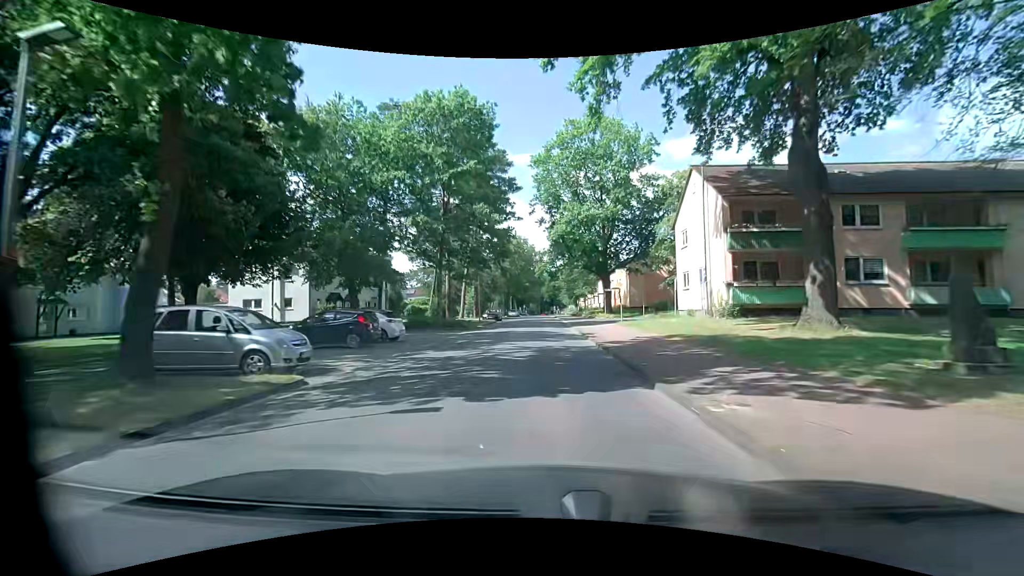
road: residential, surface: asphalt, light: Day
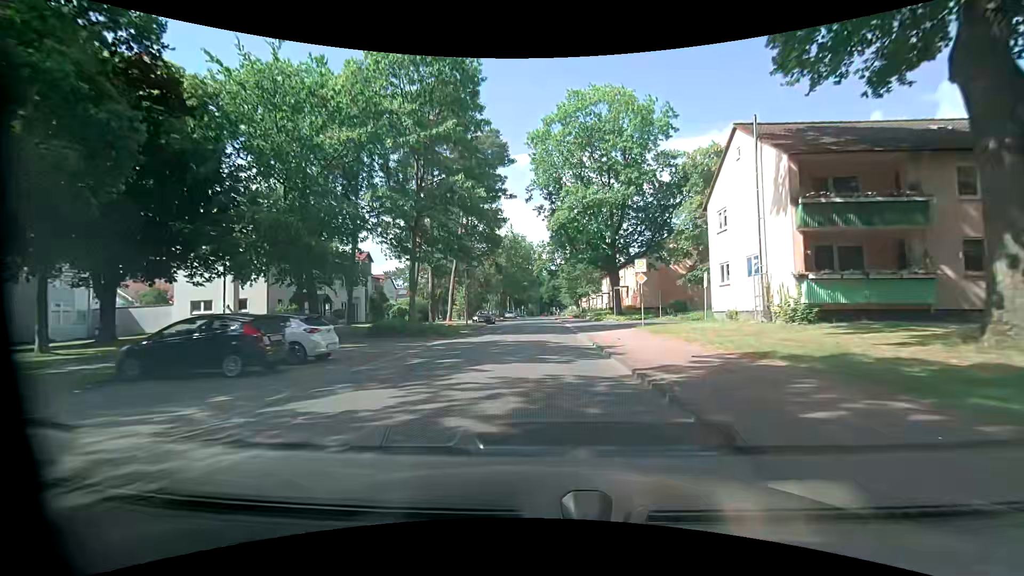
(0.0, +7.2) m; 0°
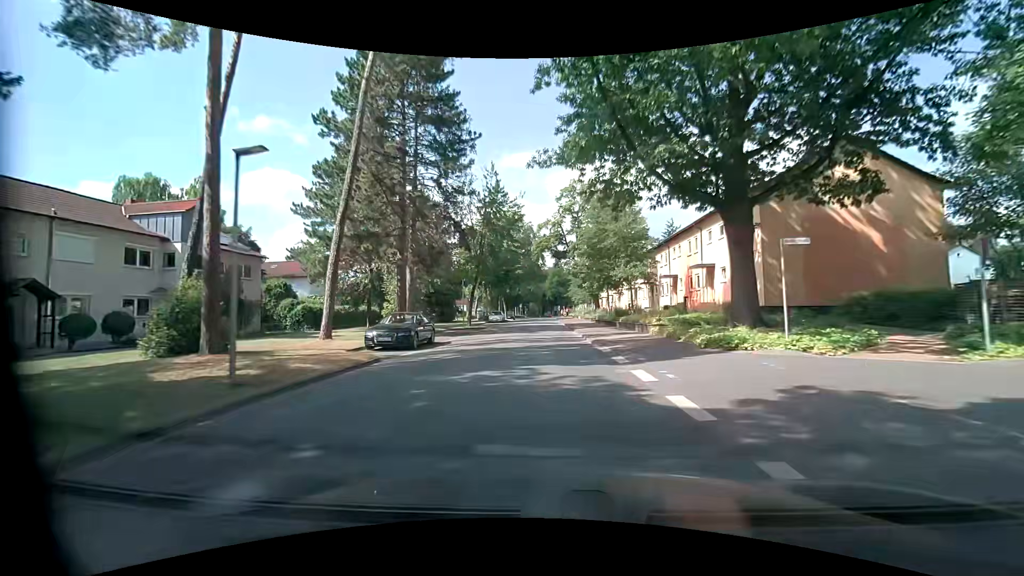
(-0.2, +29.3) m; 0°
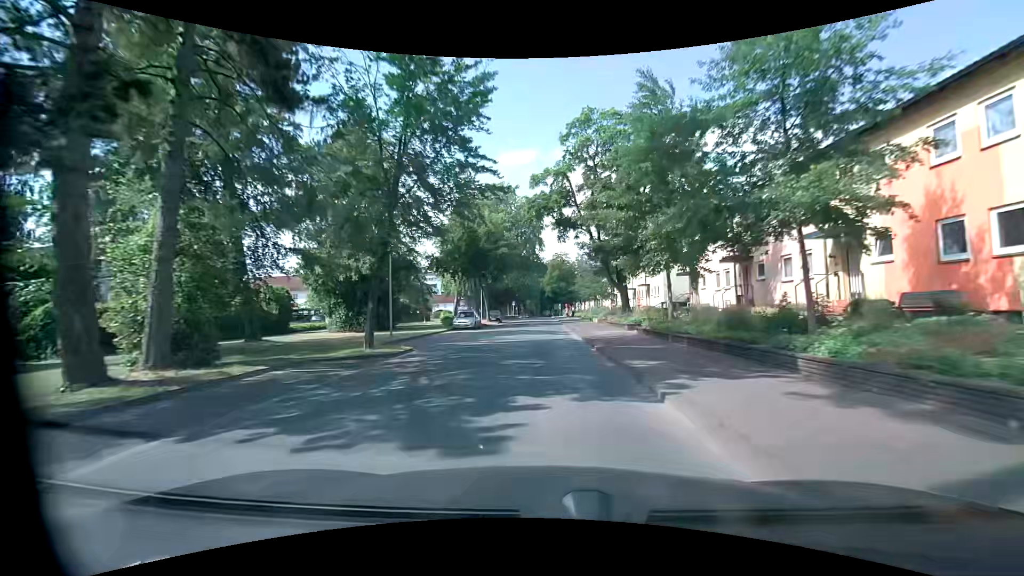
(-0.1, +22.6) m; 0°
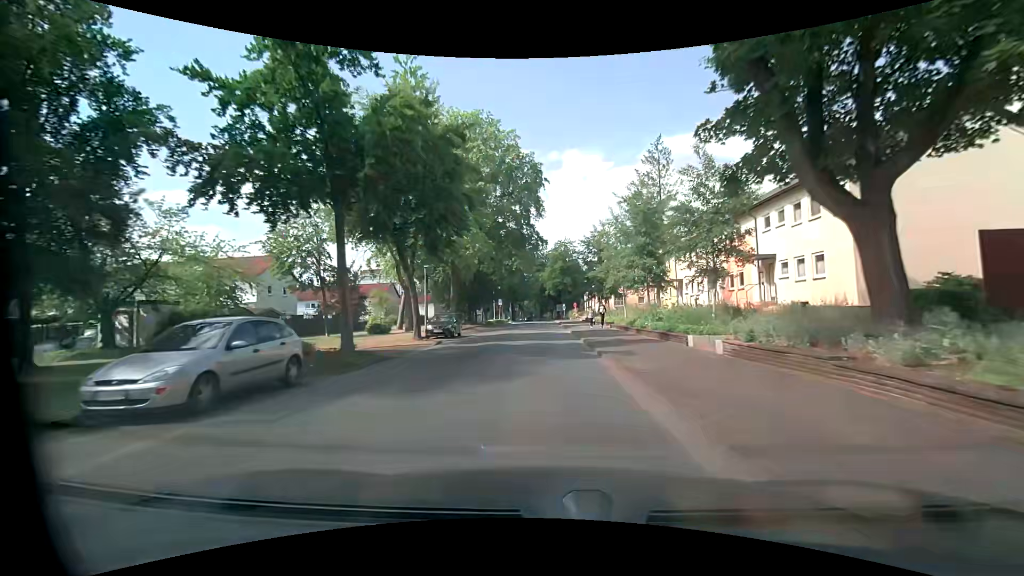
(-0.1, +30.1) m; 0°
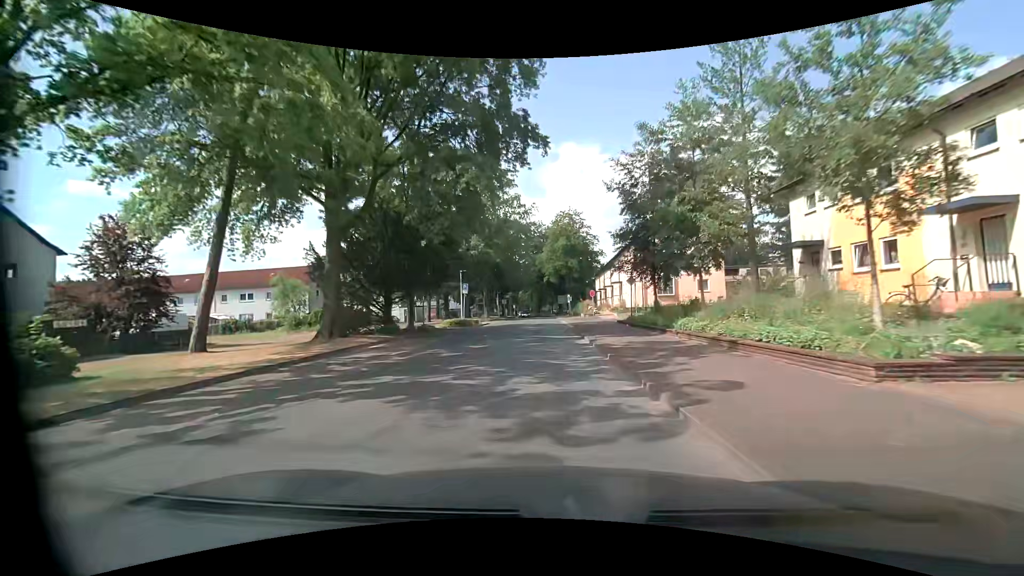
(-0.3, +29.6) m; -1°
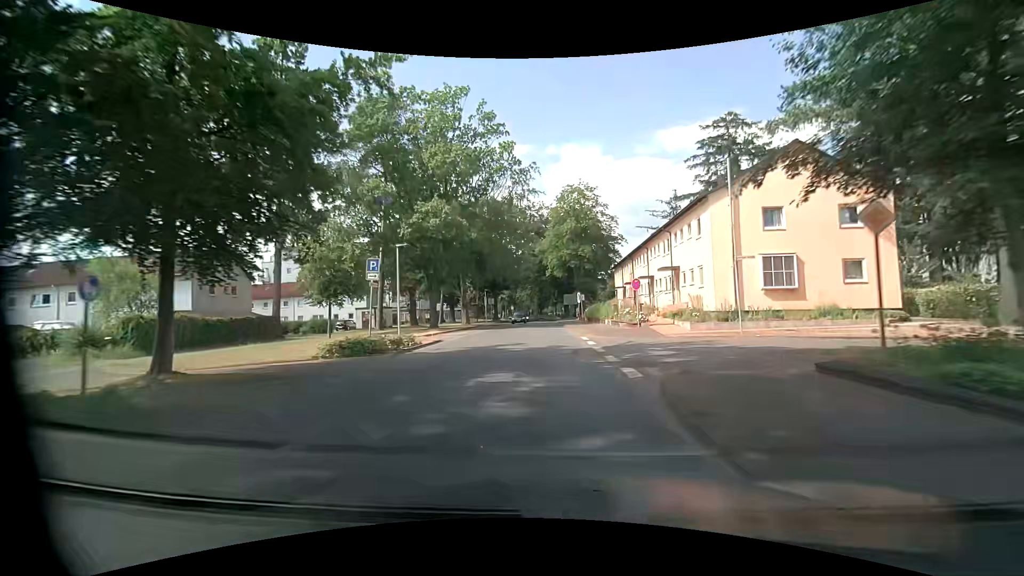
(+0.2, +21.4) m; +2°
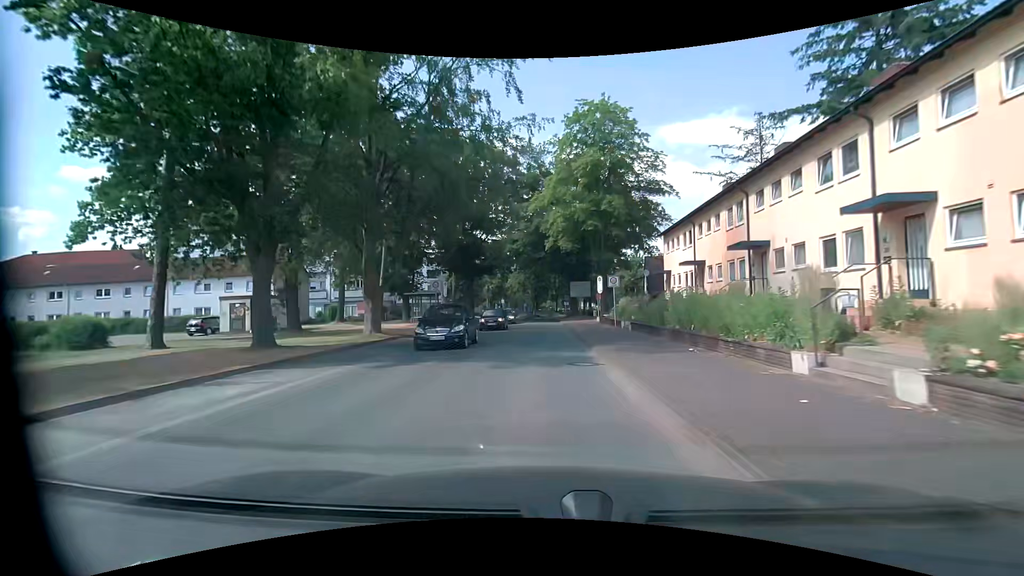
(-0.6, +27.9) m; -1°
